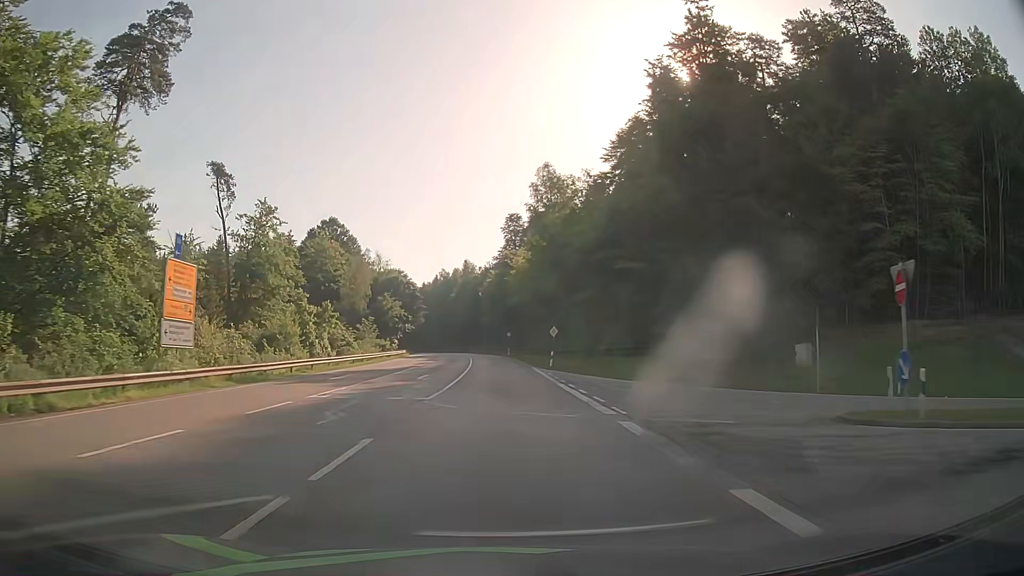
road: secondary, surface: asphalt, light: Day
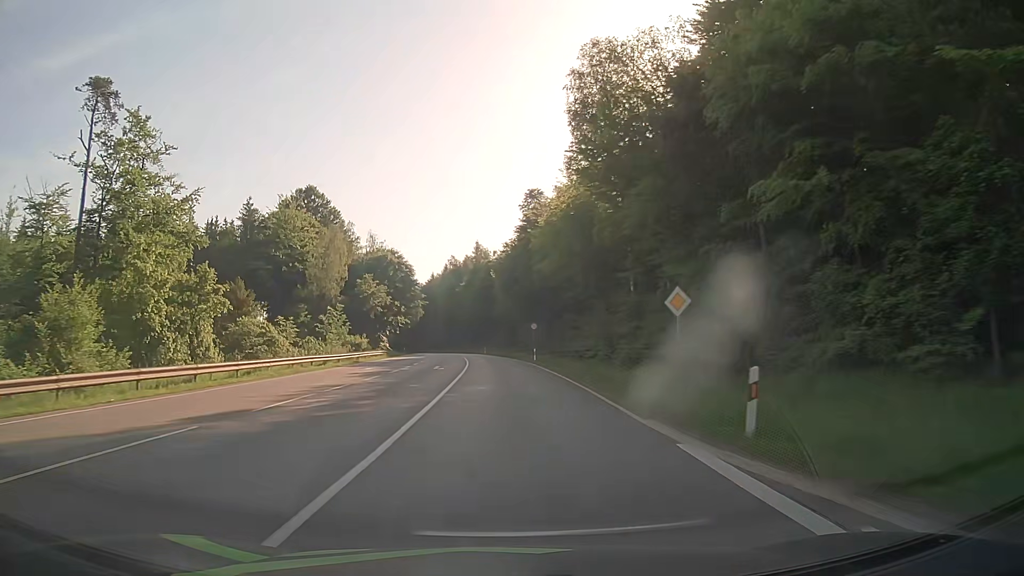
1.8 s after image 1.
(-0.4, +32.2) m; -1°
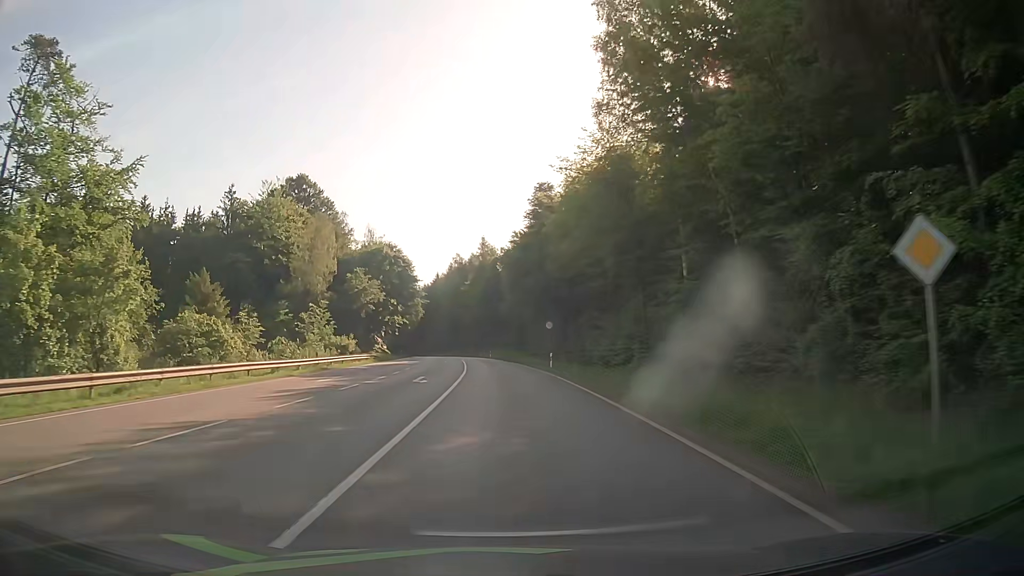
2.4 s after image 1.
(-0.1, +10.7) m; -1°
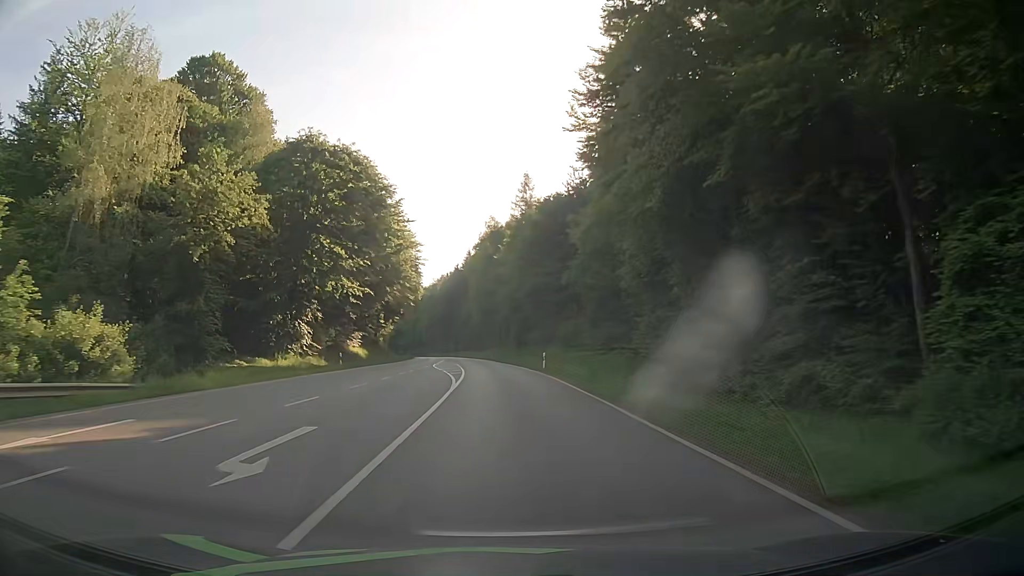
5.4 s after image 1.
(-1.9, +53.6) m; -4°
(0, +10) (0, +20) (-1, +30) (-1, +40) (-2, +50) (-2, +60) (-3, +70) (-5, +80) (-6, +90) (-7, +100) m
